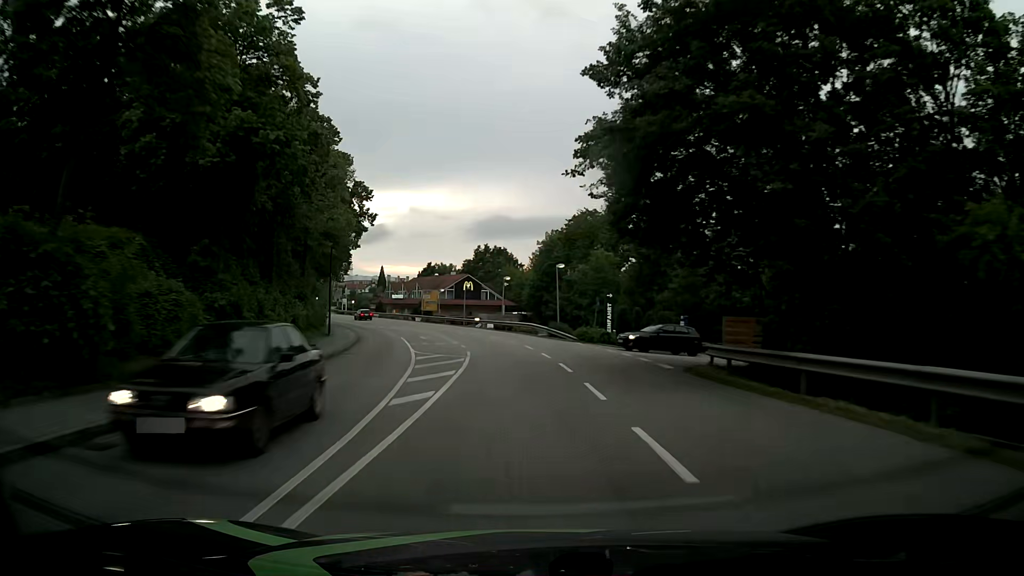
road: tertiary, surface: asphalt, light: Day
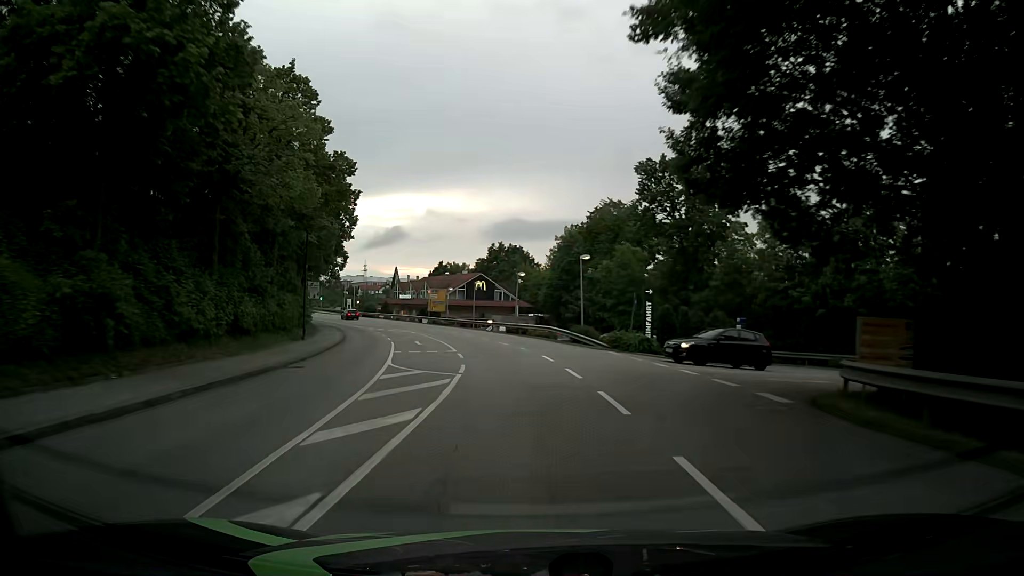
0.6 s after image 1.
(0.0, +7.9) m; -1°
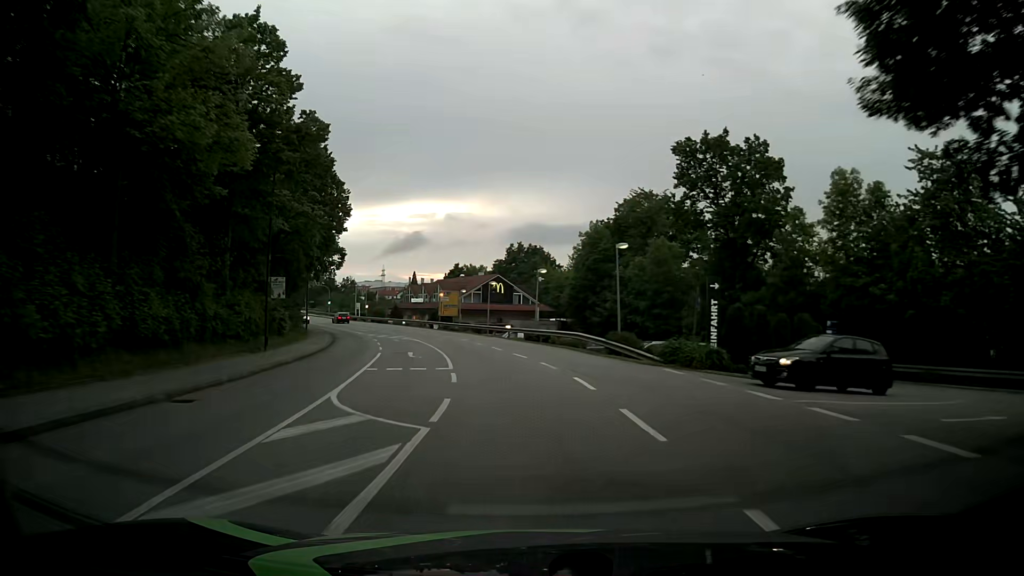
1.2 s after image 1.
(-0.2, +7.8) m; -2°
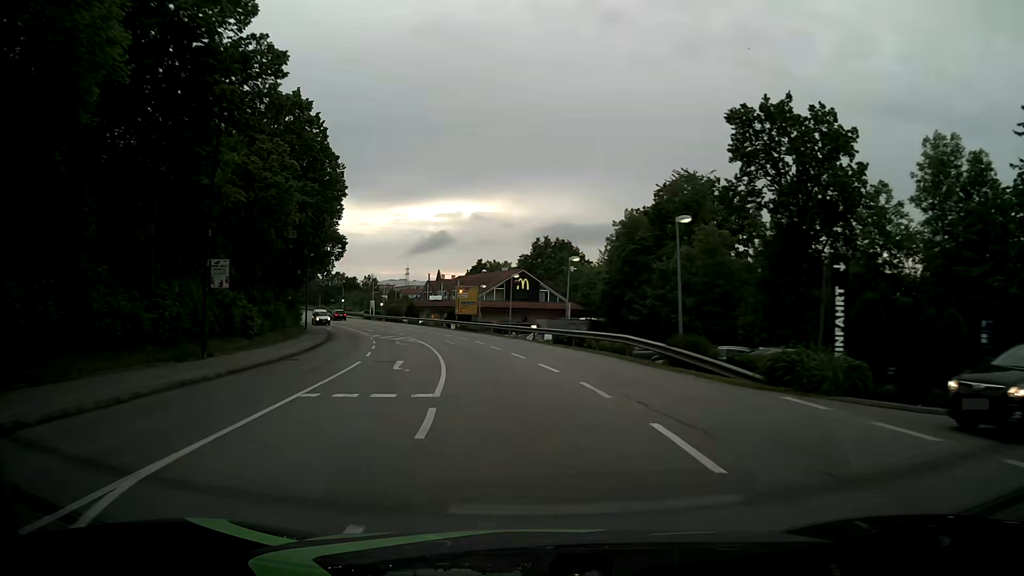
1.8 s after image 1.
(-0.1, +7.8) m; -2°
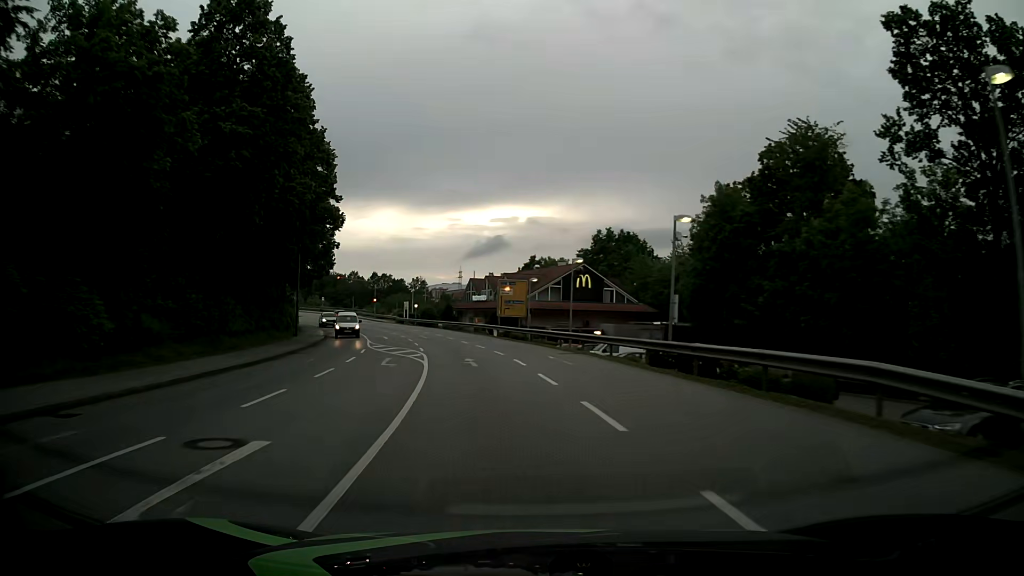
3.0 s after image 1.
(-0.6, +15.2) m; -5°
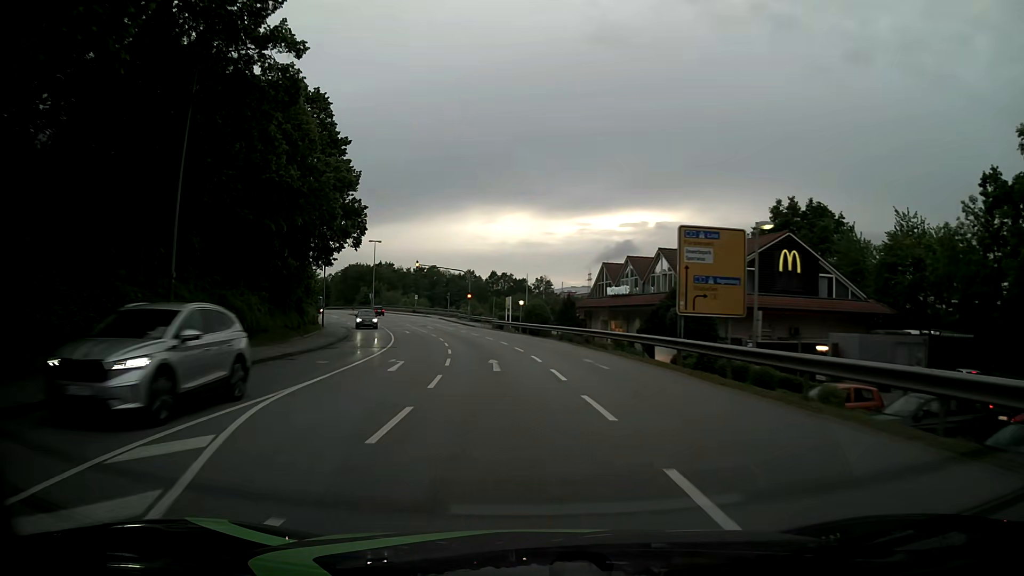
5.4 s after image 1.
(-2.7, +28.6) m; -11°
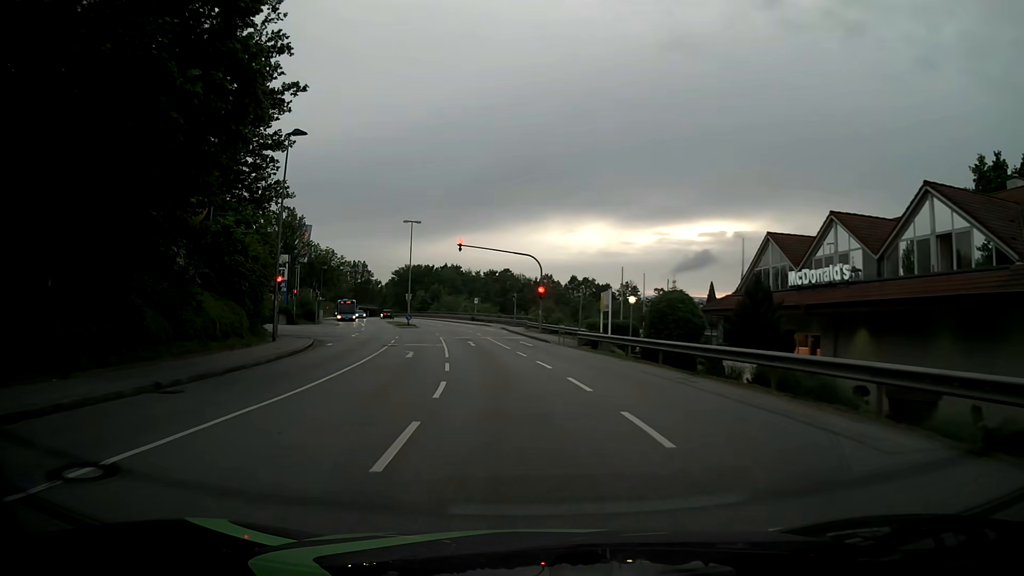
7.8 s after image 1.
(-1.7, +25.1) m; -7°
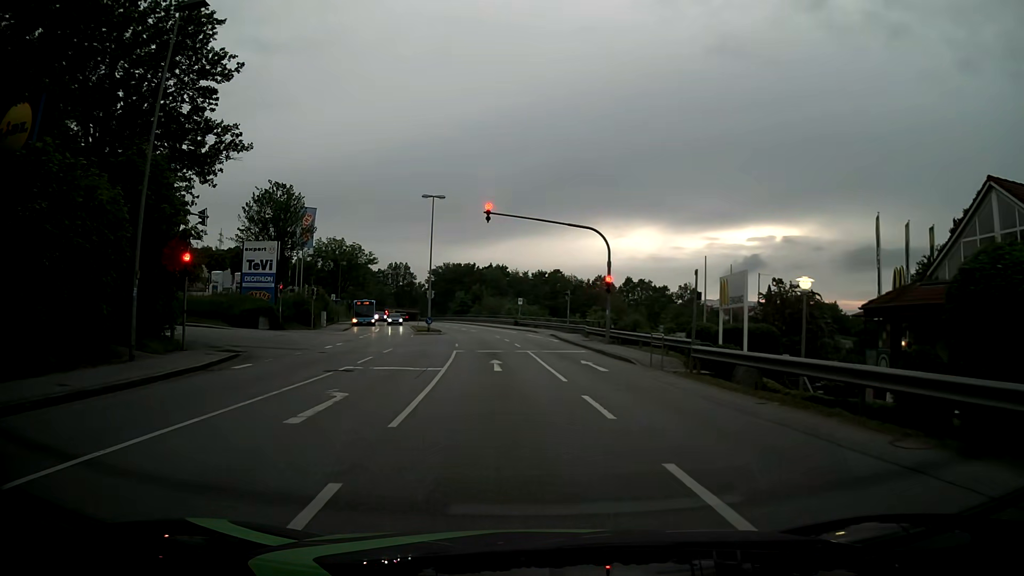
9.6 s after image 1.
(-0.5, +15.3) m; -5°
